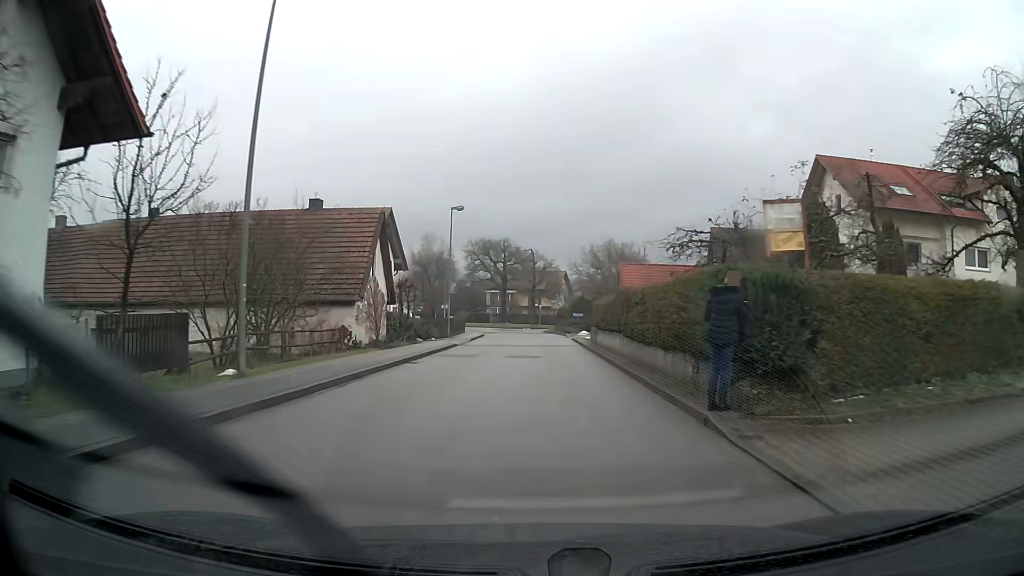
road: unclassified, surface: asphalt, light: Day
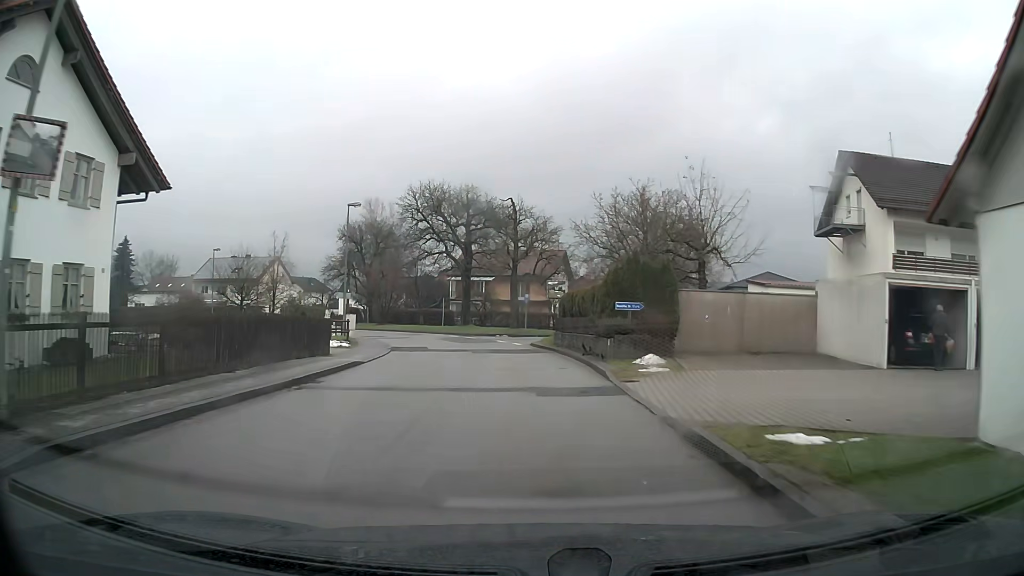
(0.0, +35.9) m; -1°
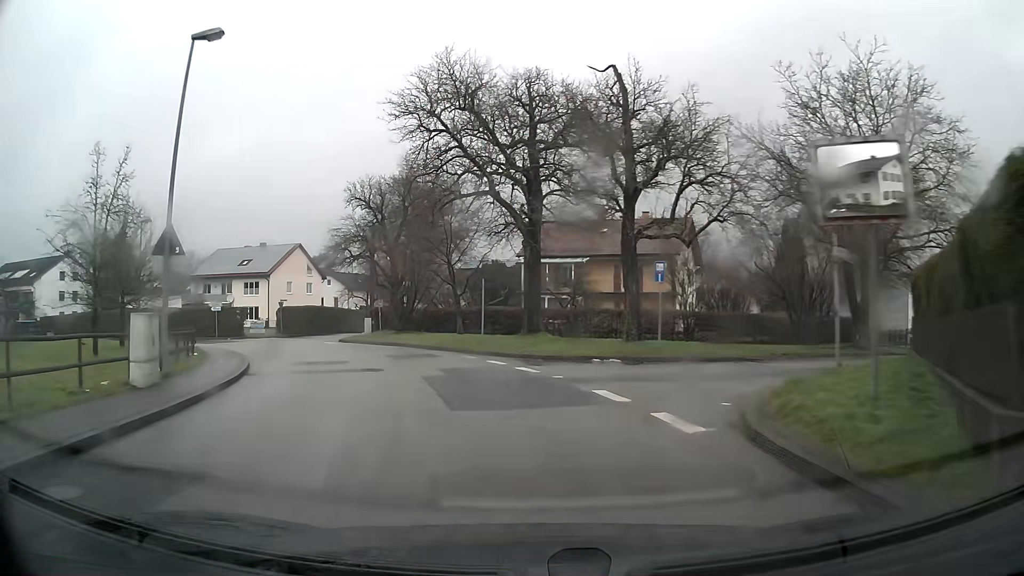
(-1.6, +26.7) m; -10°
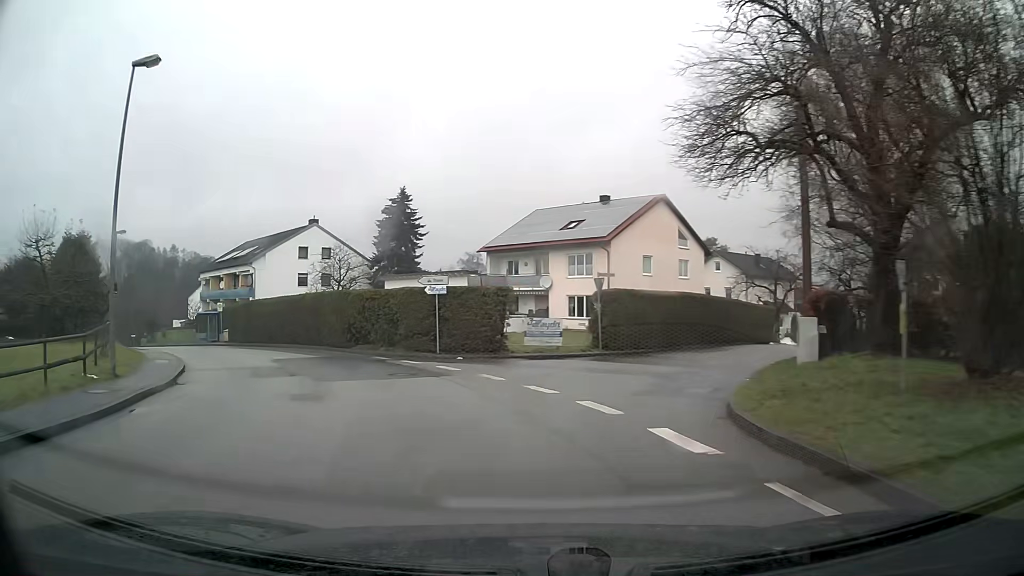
(-8.6, +30.5) m; -35°
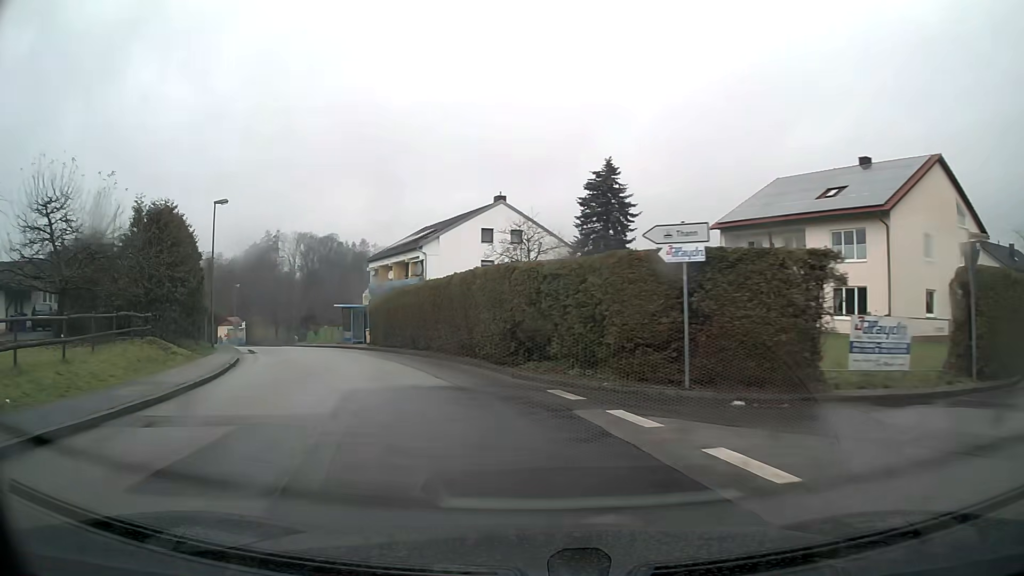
(-1.9, +12.5) m; -17°
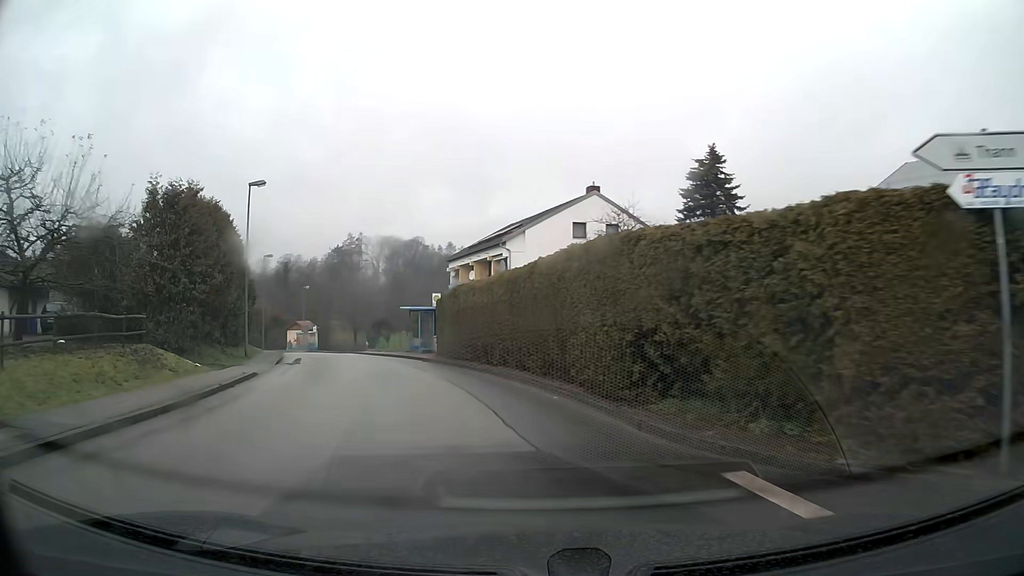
(-0.4, +6.5) m; -7°
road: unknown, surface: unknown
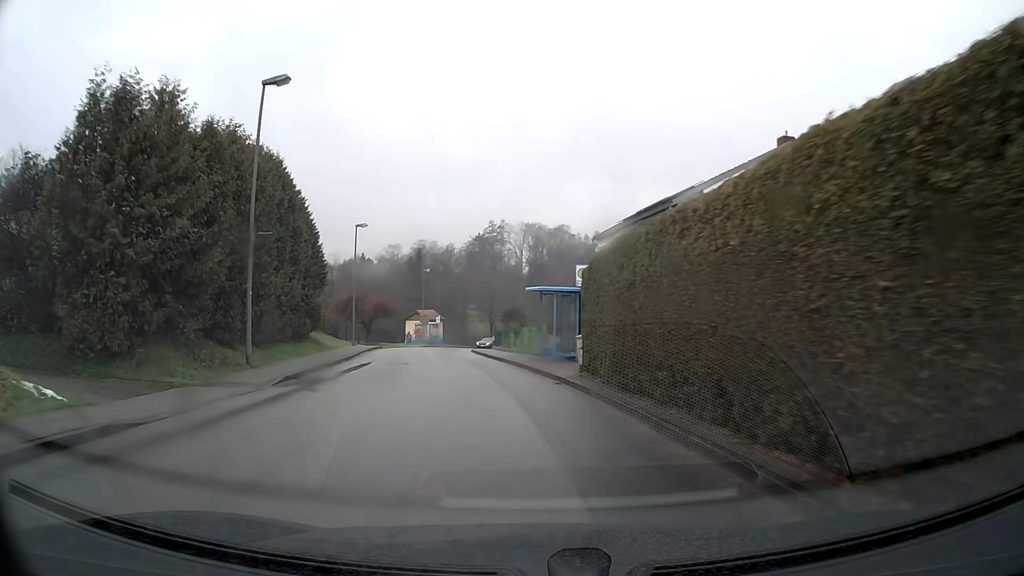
(-1.4, +13.2) m; -11°
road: unclassified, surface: asphalt
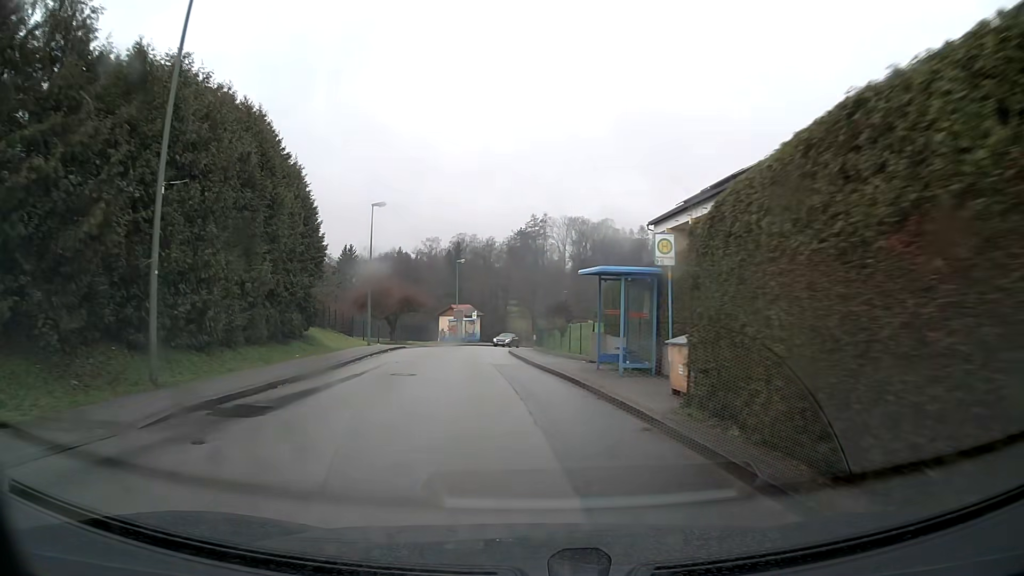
(-0.2, +6.8) m; -3°
(0, +10) (-1, +20) (-2, +30) (-2, +40) (-1, +50) (0, +60) (+3, +69) (+6, +79) (+10, +88) (+16, +96) m
